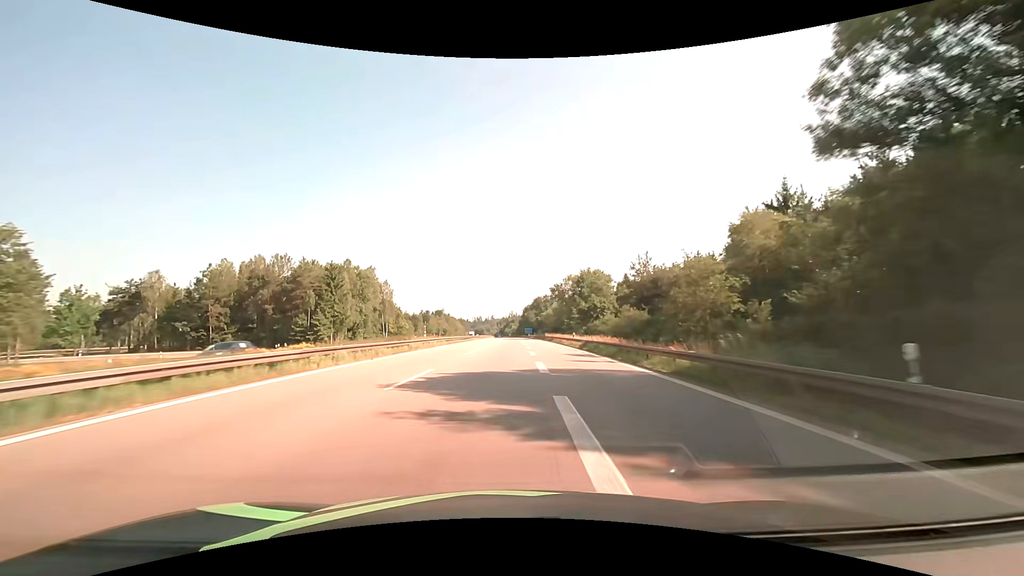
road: motorway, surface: asphalt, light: Day
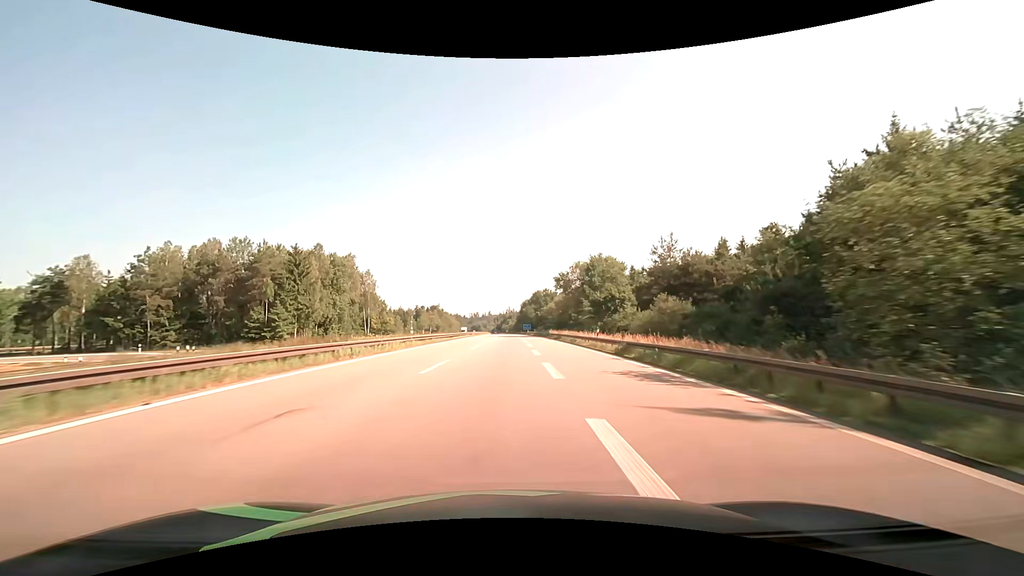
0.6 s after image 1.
(0.0, +15.1) m; 0°
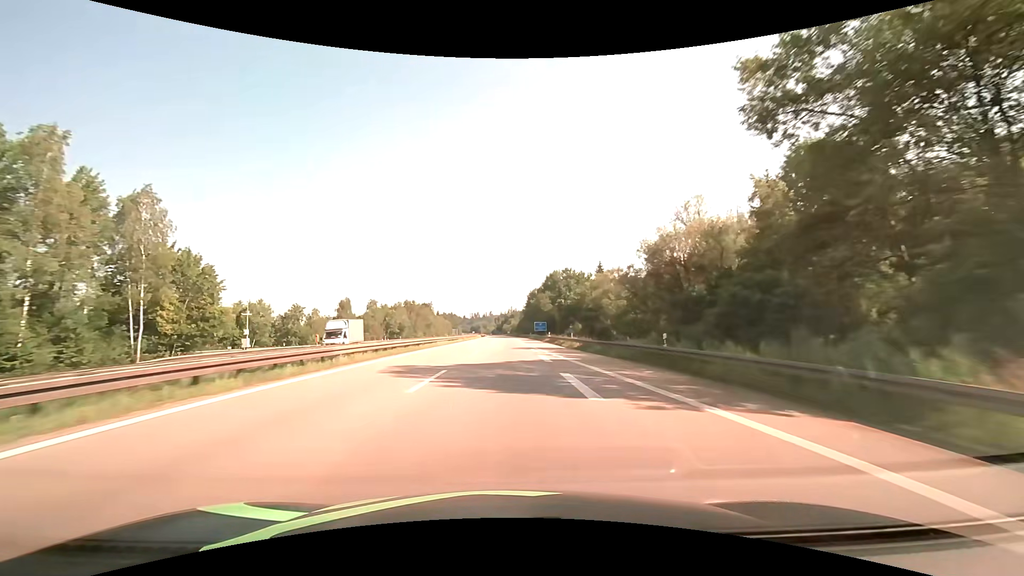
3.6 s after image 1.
(+0.5, +75.7) m; 0°
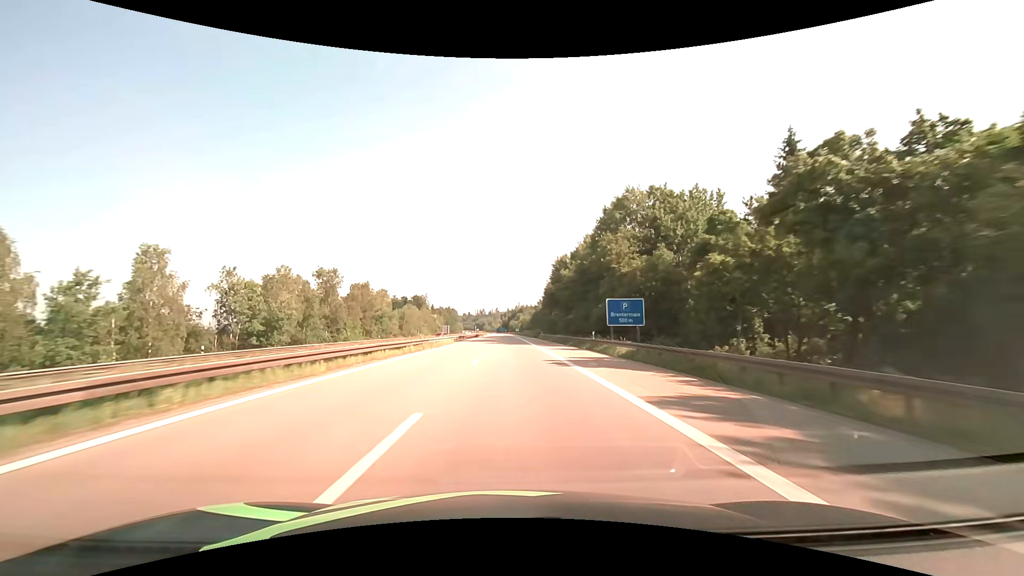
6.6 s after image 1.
(-0.6, +81.6) m; -1°
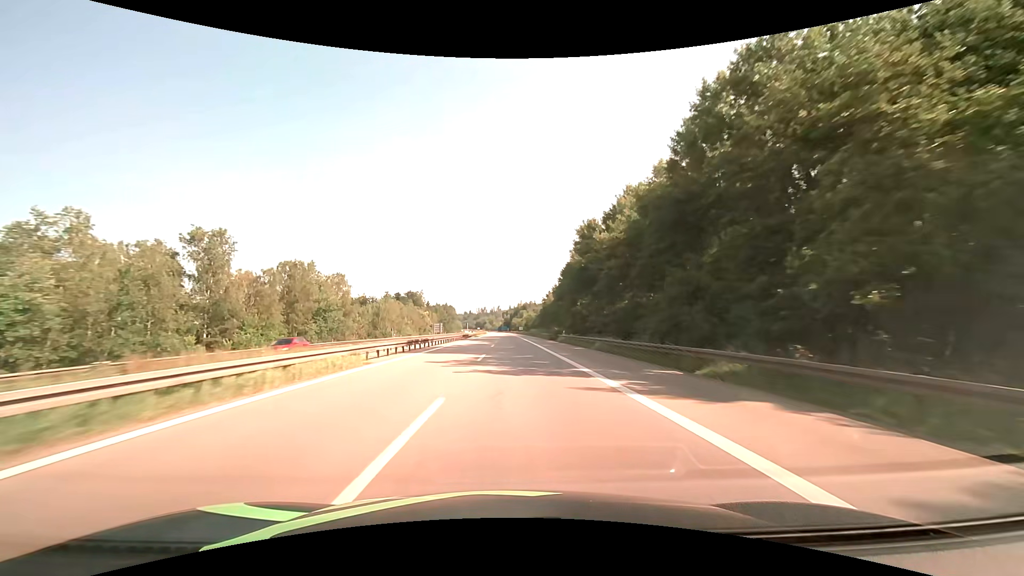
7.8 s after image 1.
(-0.1, +34.4) m; 0°
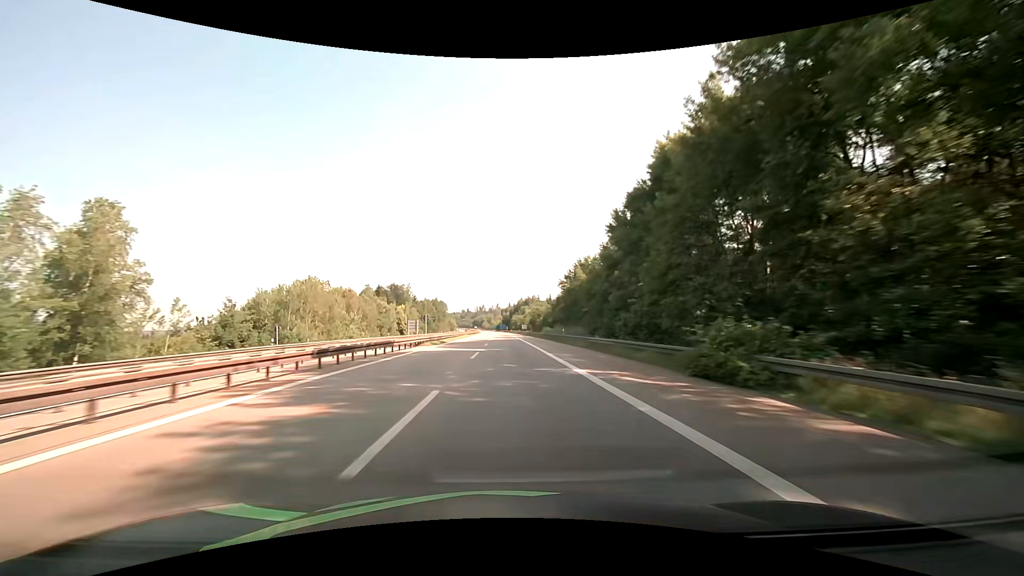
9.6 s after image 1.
(+0.2, +53.4) m; 0°
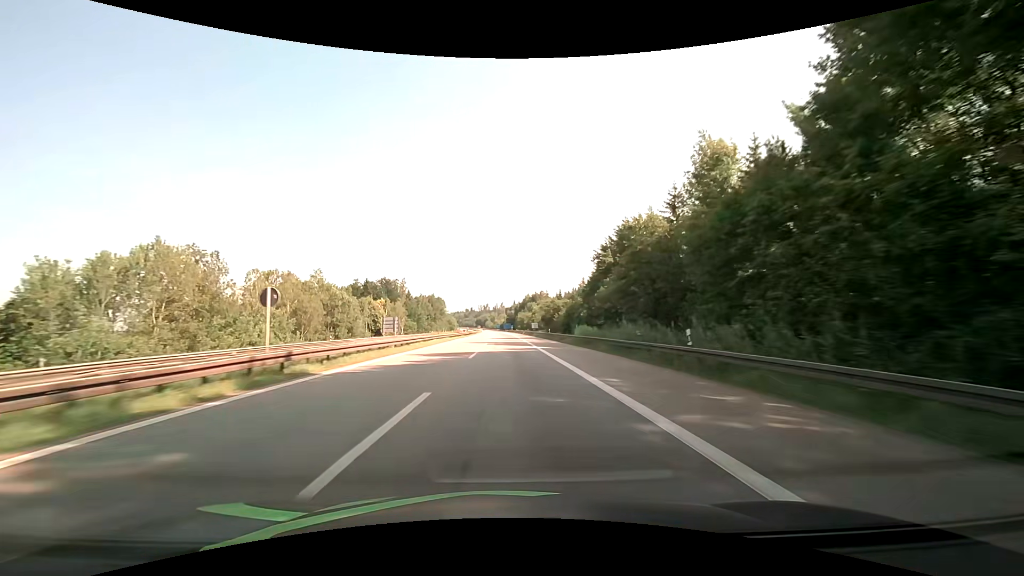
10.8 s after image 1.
(-0.2, +36.6) m; -1°
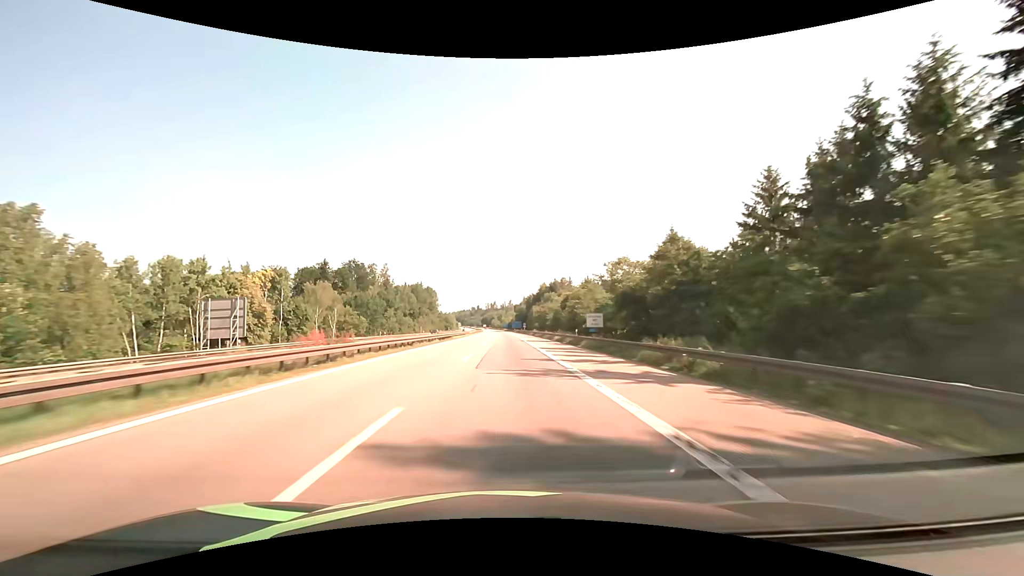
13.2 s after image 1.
(-0.7, +74.4) m; -1°
(0, +10) (0, +20) (0, +30) (0, +40) (0, +50) (0, +60) (-1, +70) (-1, +80) (-1, +90) (-1, +100) m
